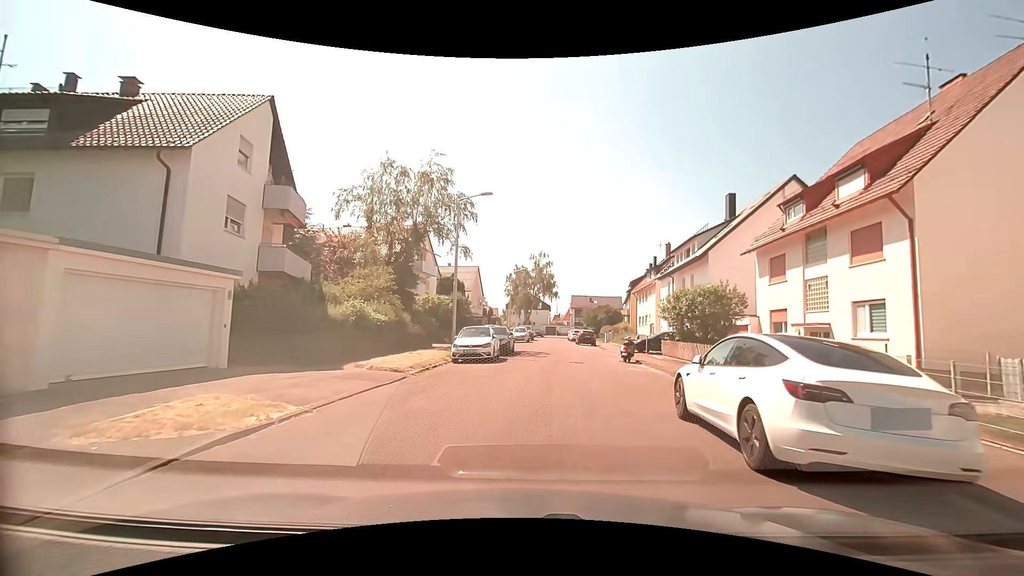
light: Day
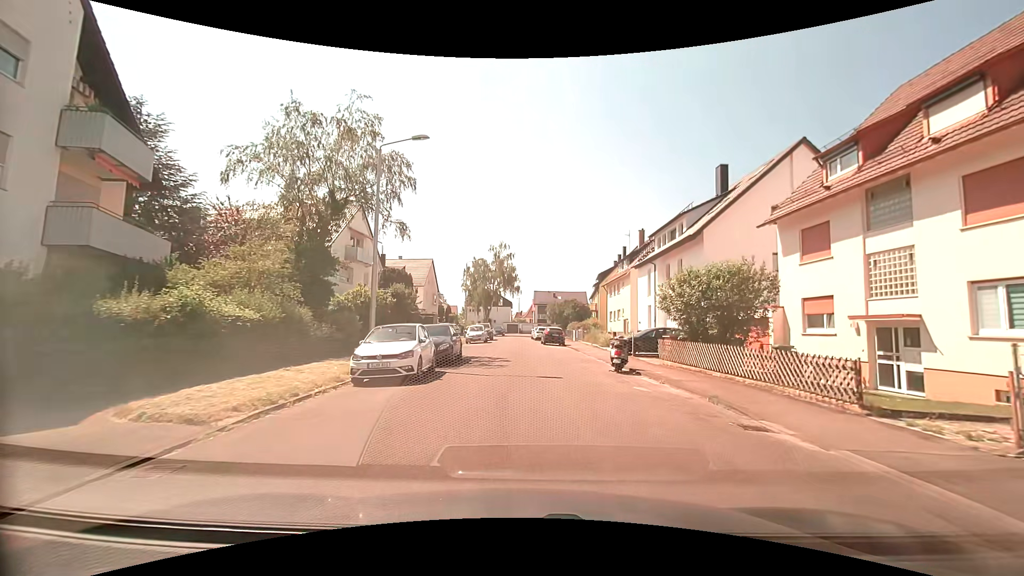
(+0.4, +7.3) m; +5°
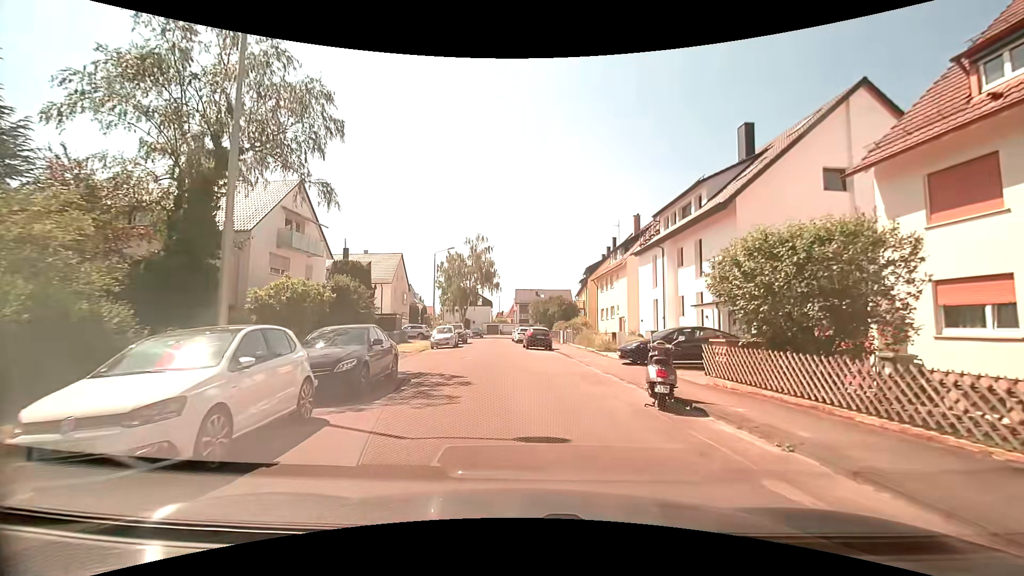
(+0.2, +7.4) m; +3°
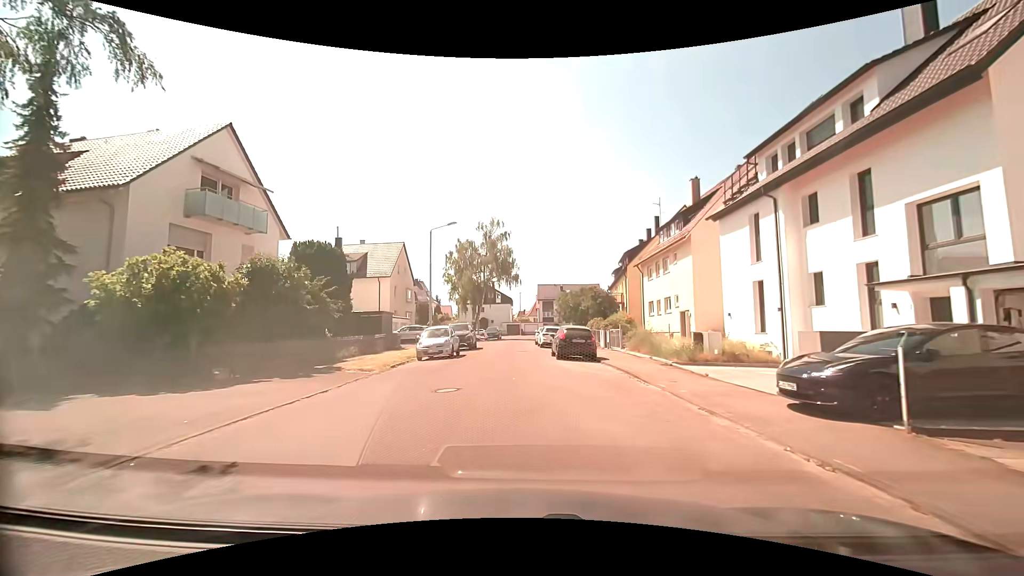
(-0.3, +10.7) m; -3°
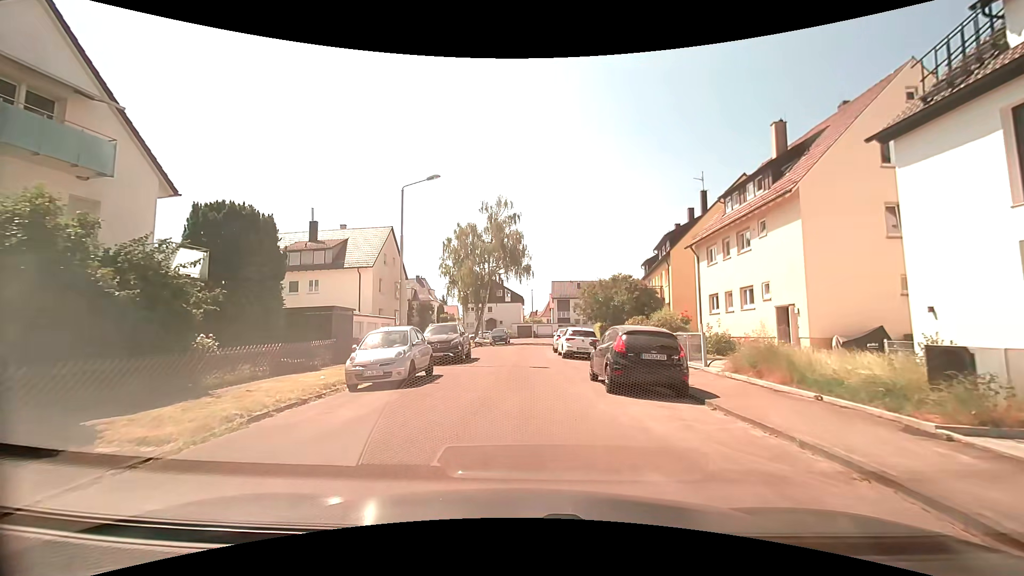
(-0.1, +10.4) m; -1°
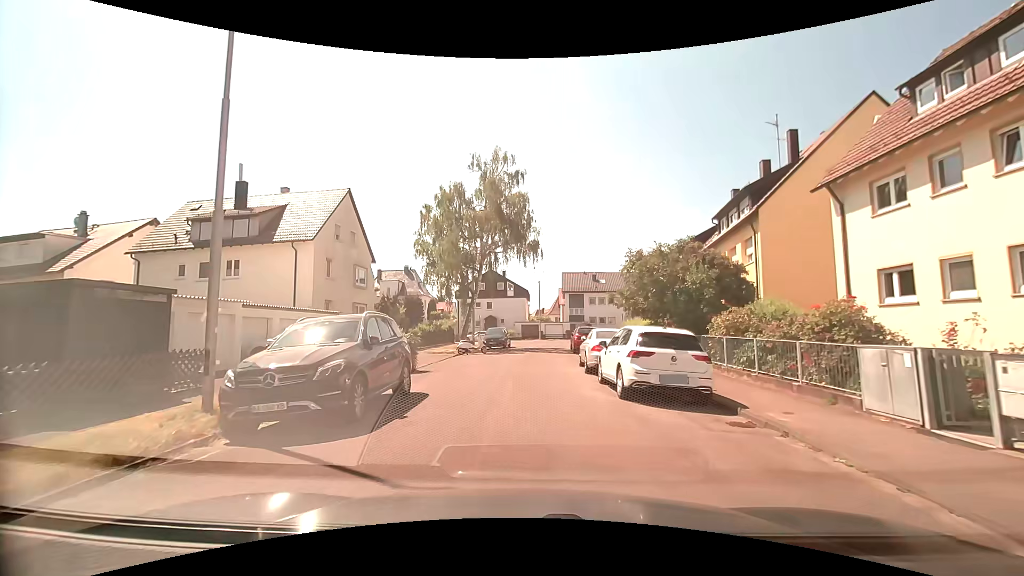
(0.0, +13.3) m; 0°
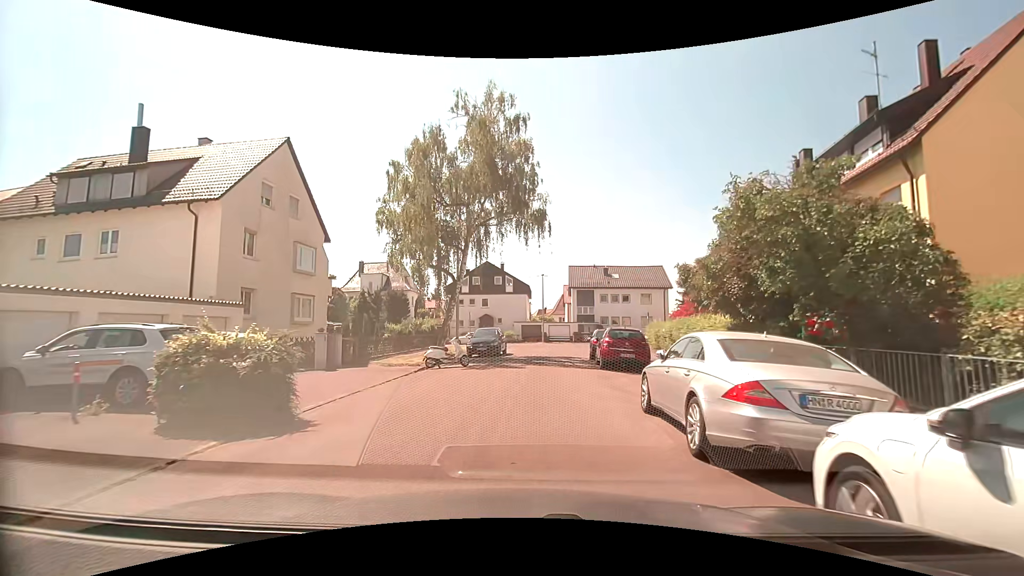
(-0.2, +9.7) m; 0°
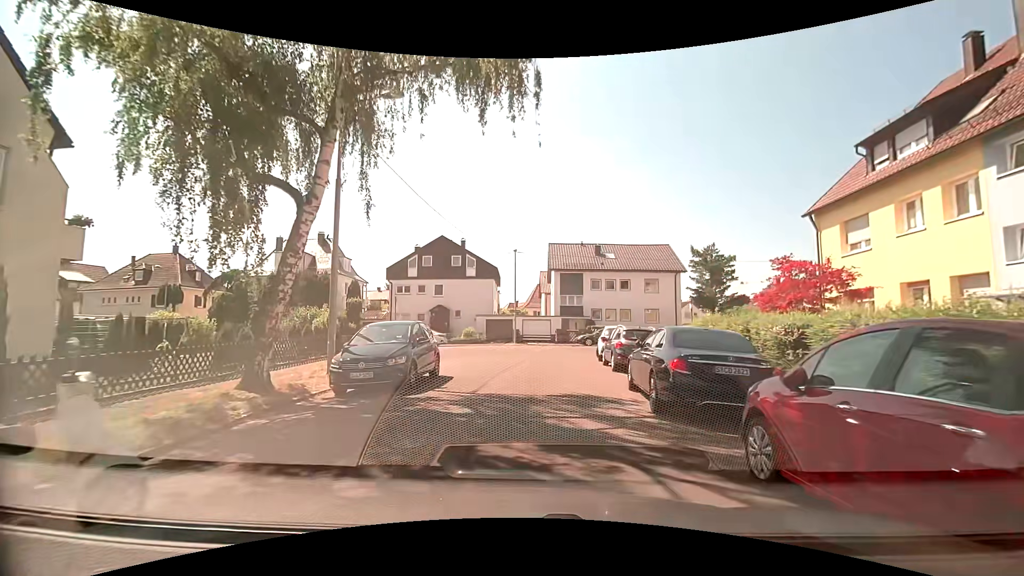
(+0.1, +15.7) m; +3°
